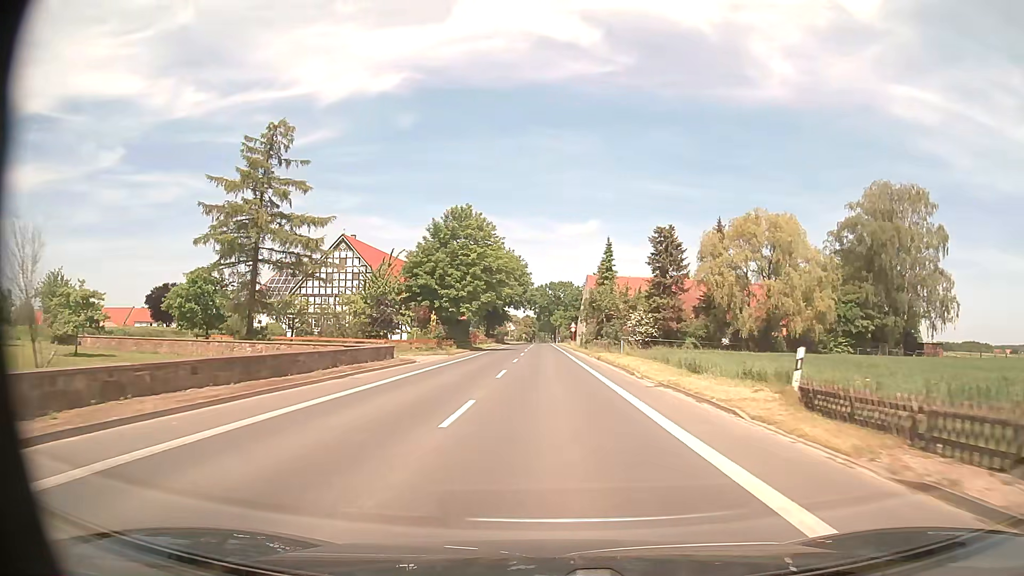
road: tertiary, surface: asphalt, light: Day
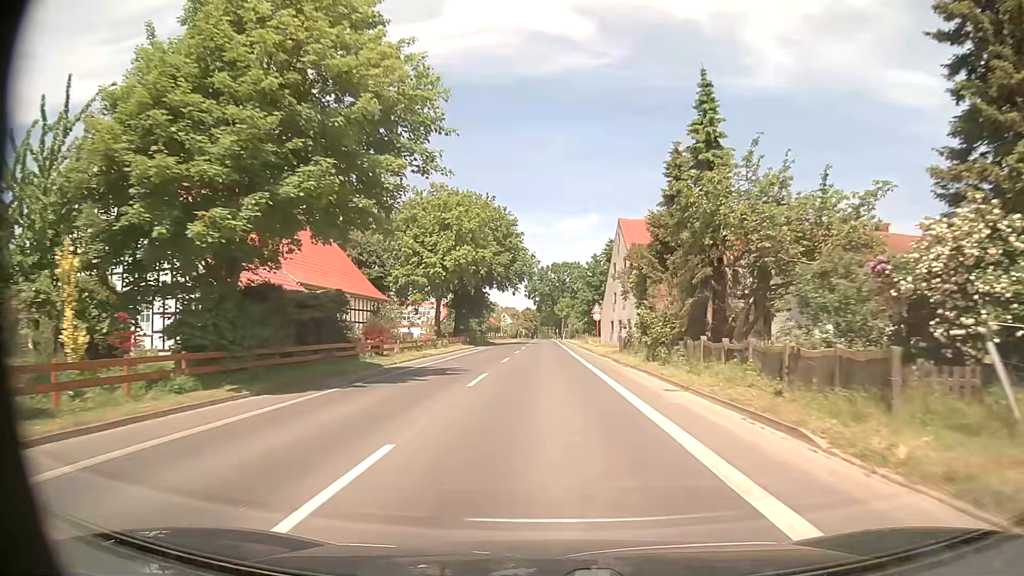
(0.0, +43.3) m; 0°
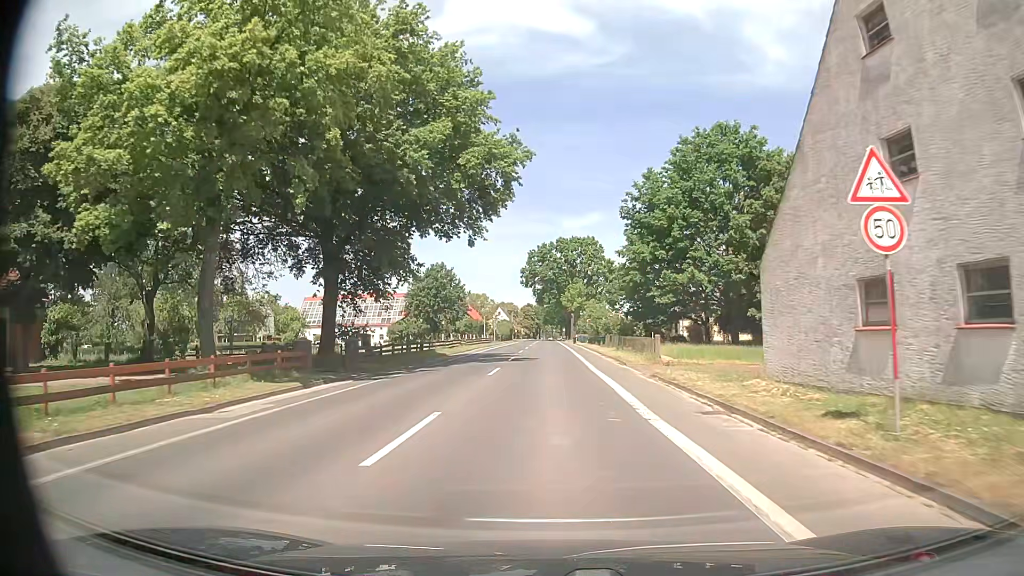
(-0.2, +45.6) m; 0°
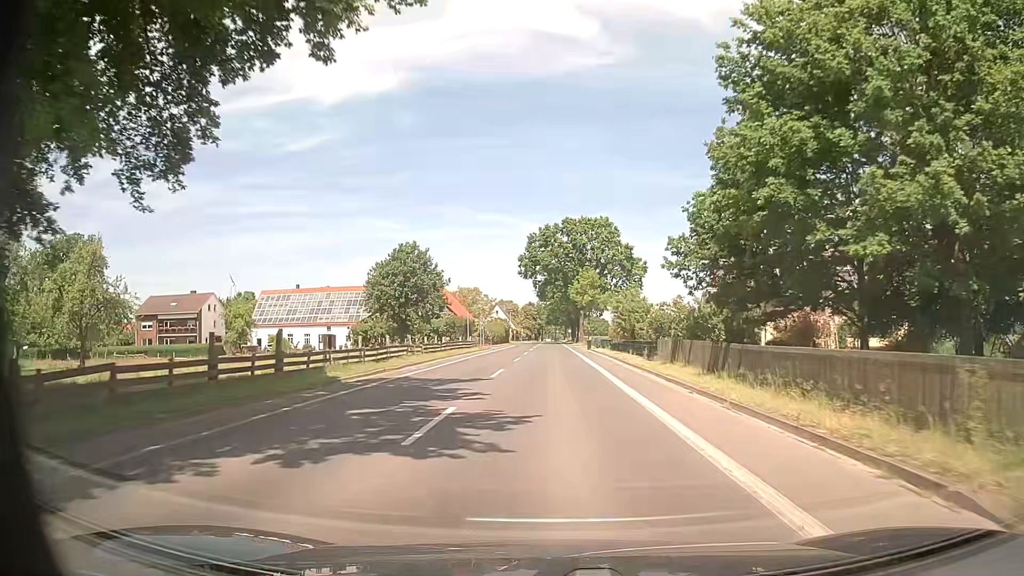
(-0.1, +23.7) m; 0°
(0, +10) (0, +20) (0, +30) (0, +40) (0, +50) (0, +60) (0, +70) (0, +80) (0, +90) (0, +100) m
